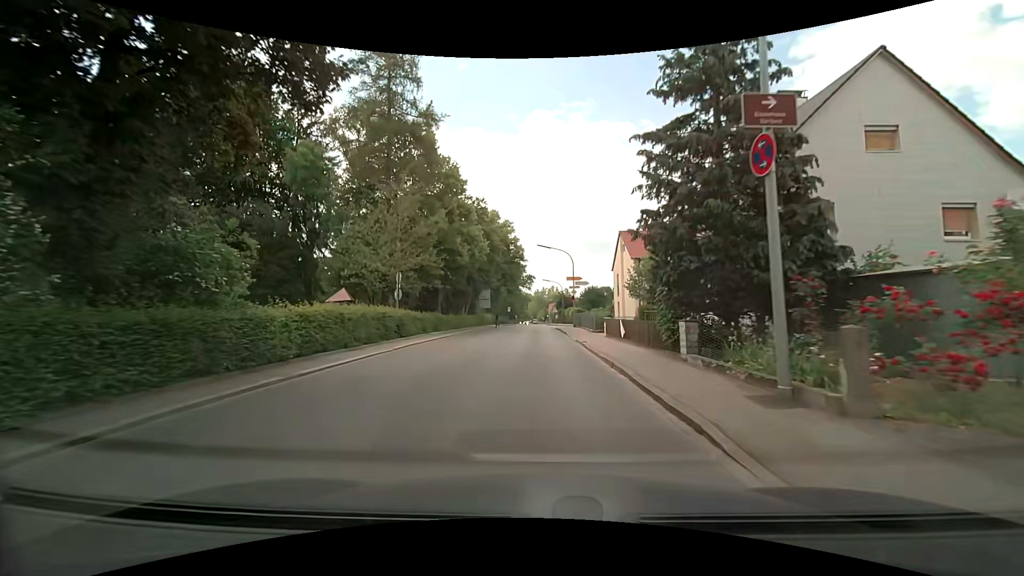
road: secondary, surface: asphalt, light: Day
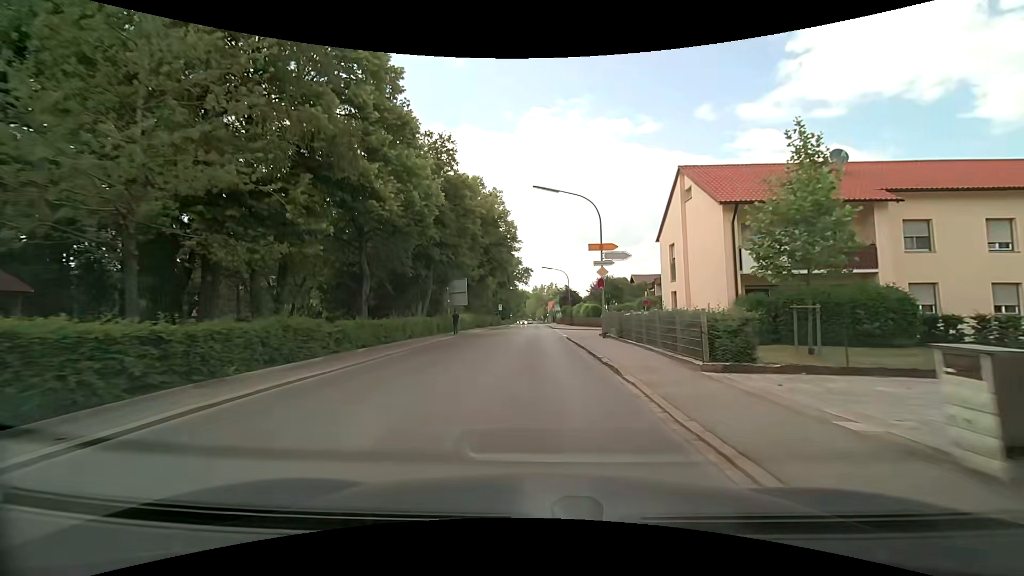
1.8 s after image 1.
(0.0, +20.9) m; 0°
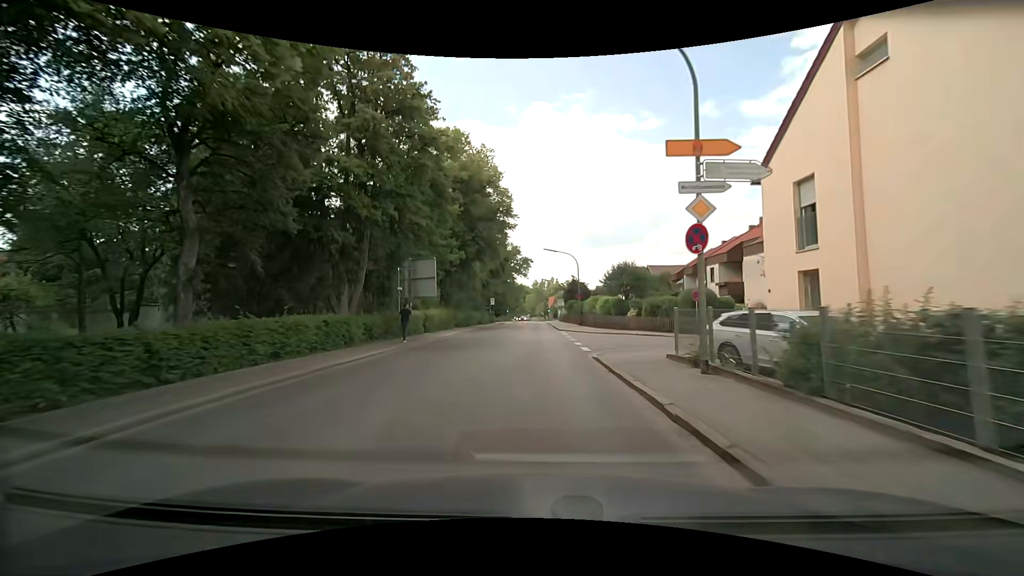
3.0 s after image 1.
(-0.1, +14.4) m; -1°
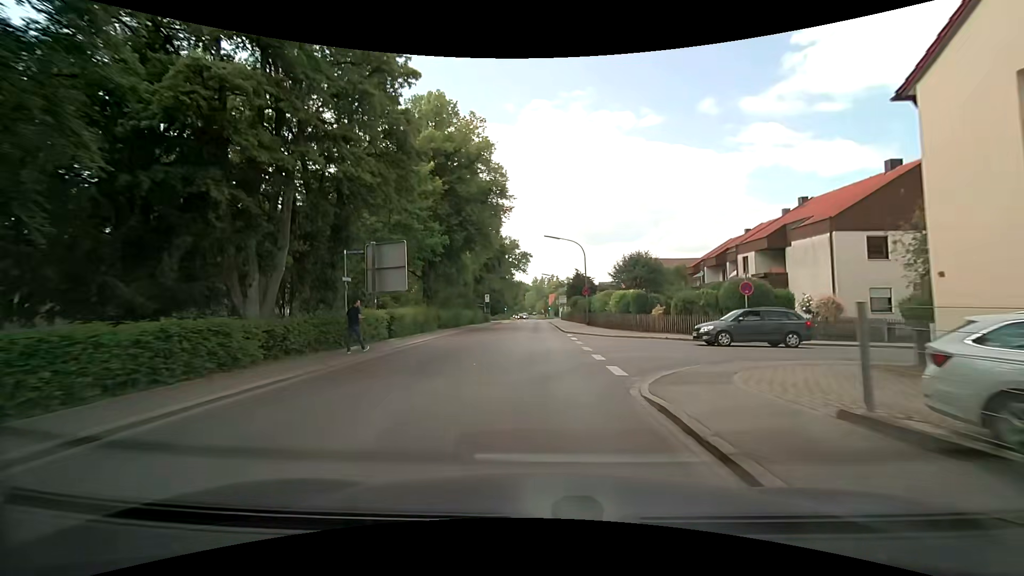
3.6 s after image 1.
(0.0, +7.2) m; +1°
(0, +10) (0, +20) (0, +30) (0, +40) (0, +50) (0, +60) (0, +70) (-1, +80) (-1, +90) (-1, +100) m
